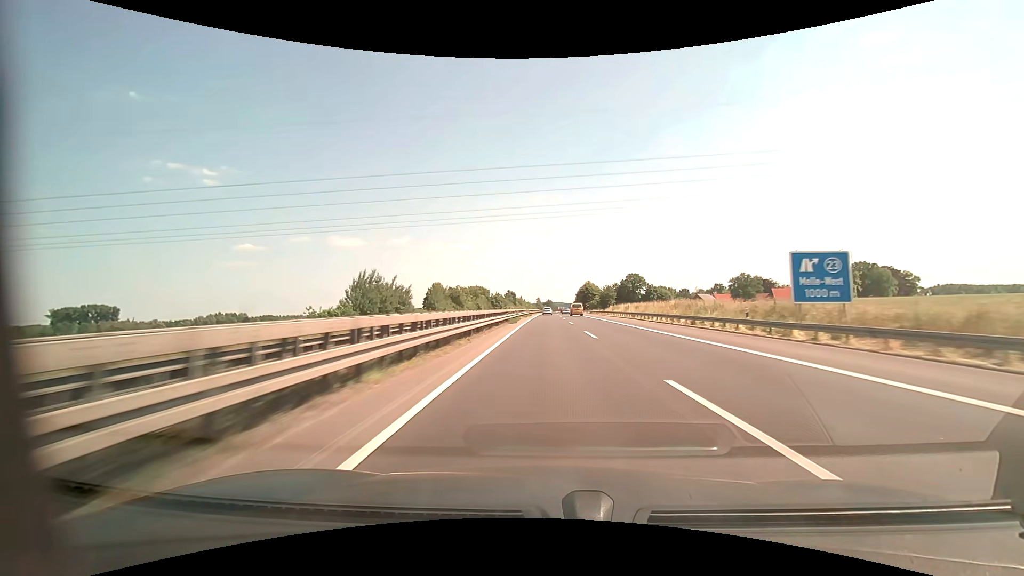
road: motorway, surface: asphalt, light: Day
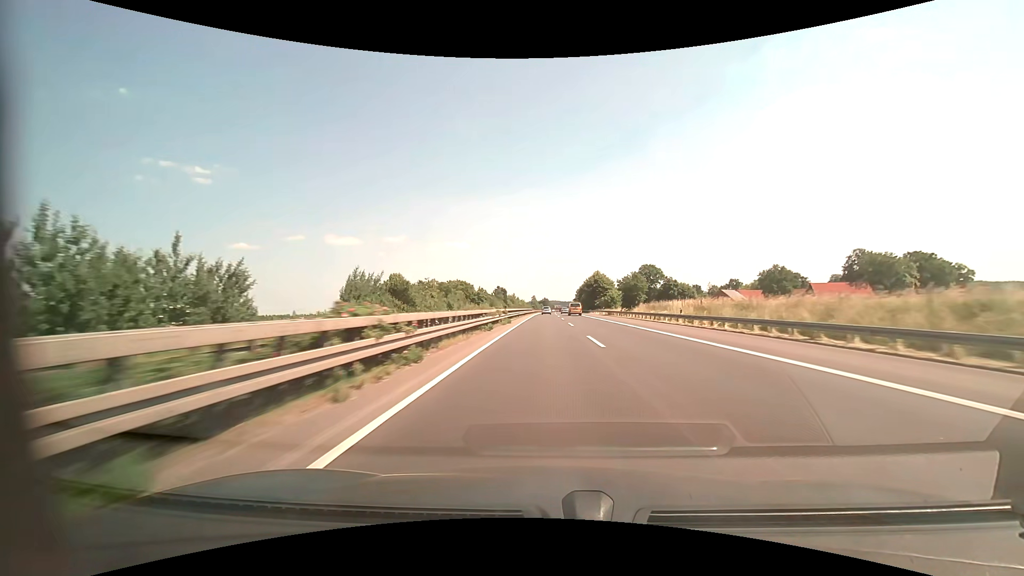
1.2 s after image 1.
(+0.2, +41.1) m; 0°
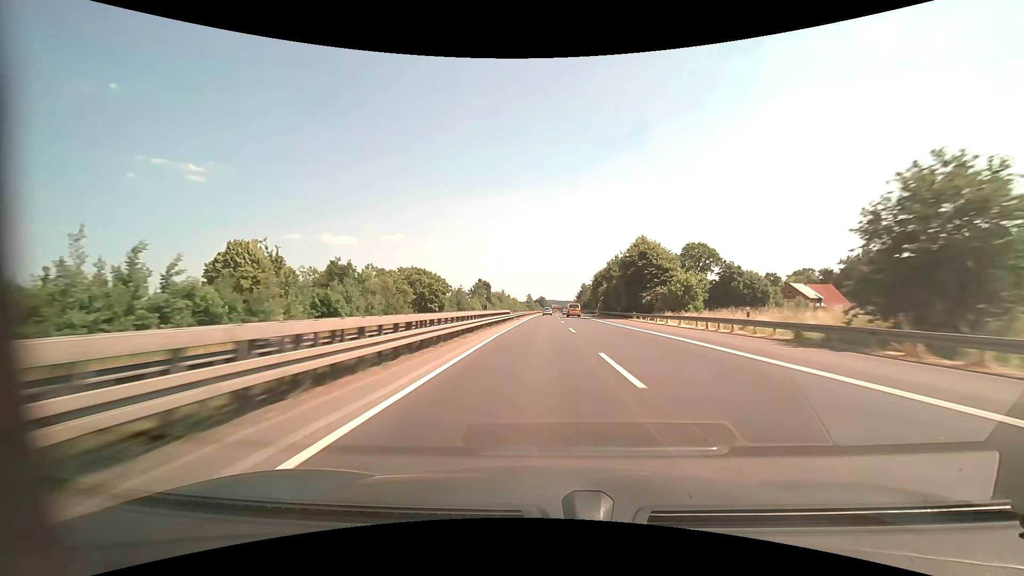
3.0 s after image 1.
(+0.2, +61.8) m; 0°
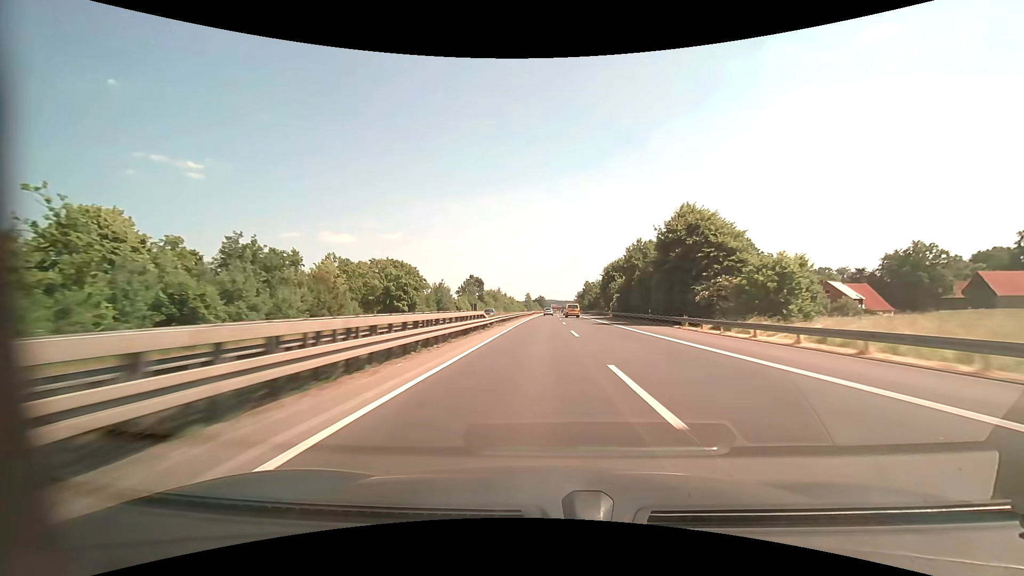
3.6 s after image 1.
(0.0, +20.7) m; 0°
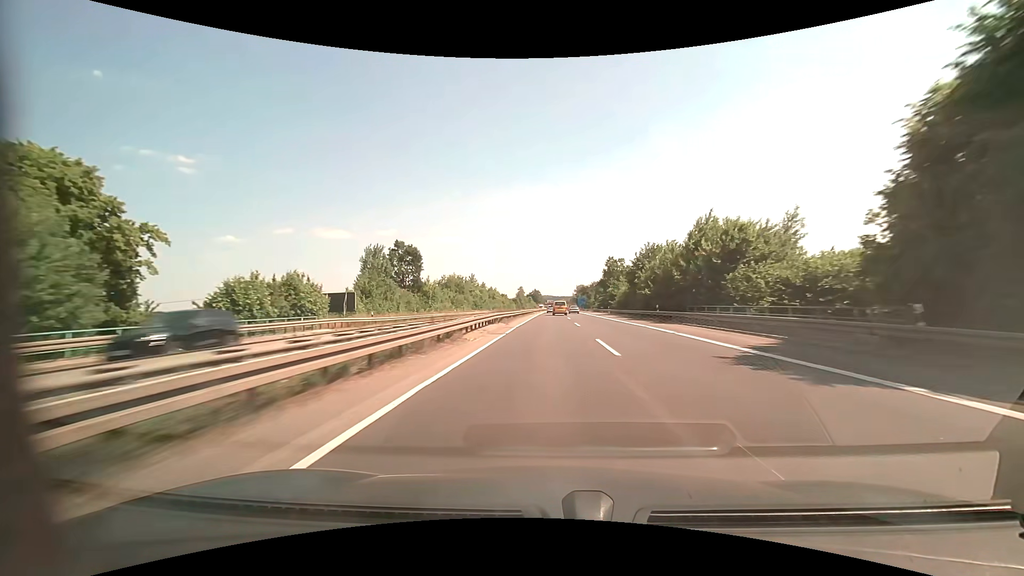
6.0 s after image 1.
(+0.4, +82.8) m; 0°
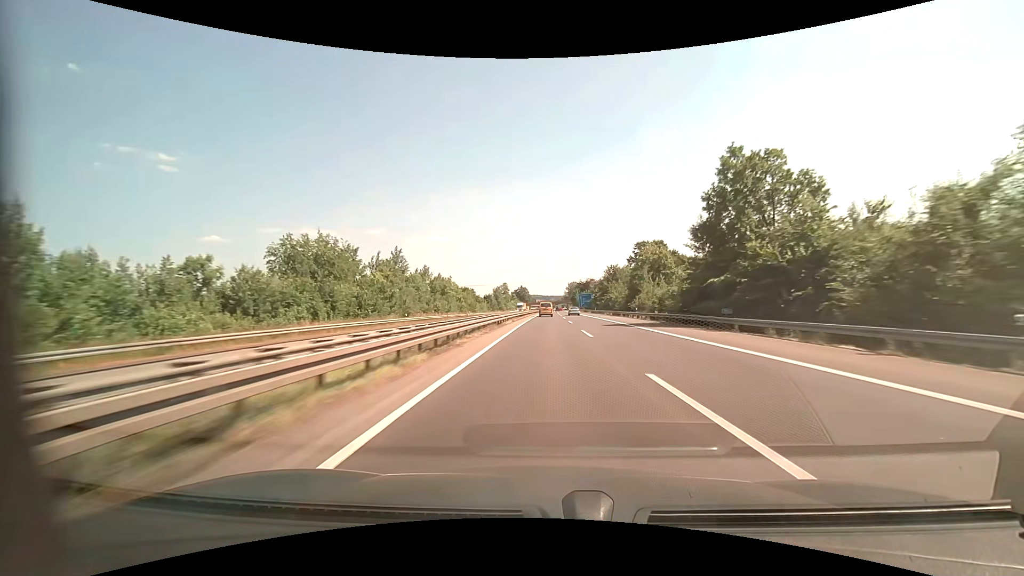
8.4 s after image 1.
(+0.9, +80.9) m; +1°
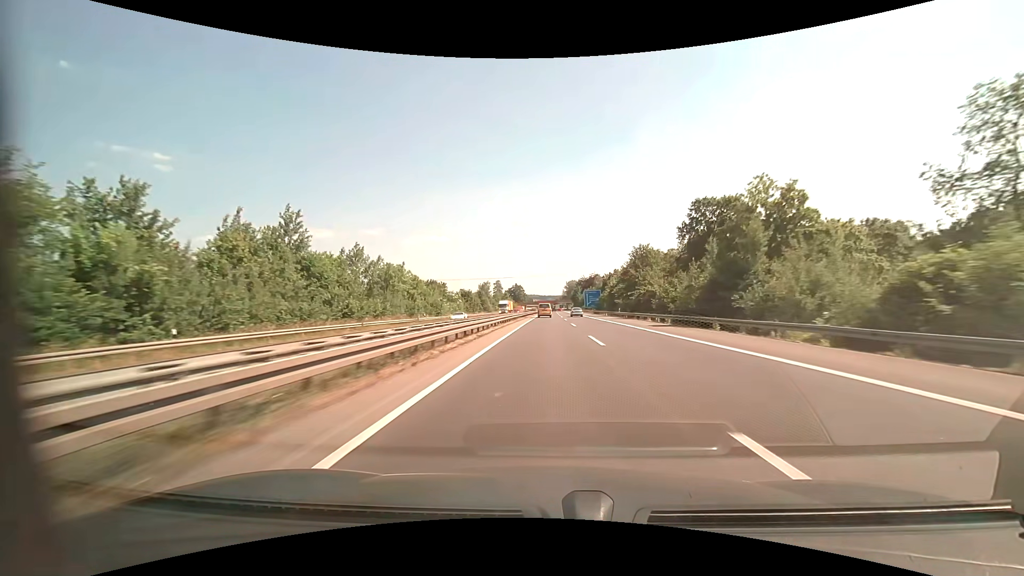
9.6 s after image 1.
(+0.1, +40.5) m; 0°
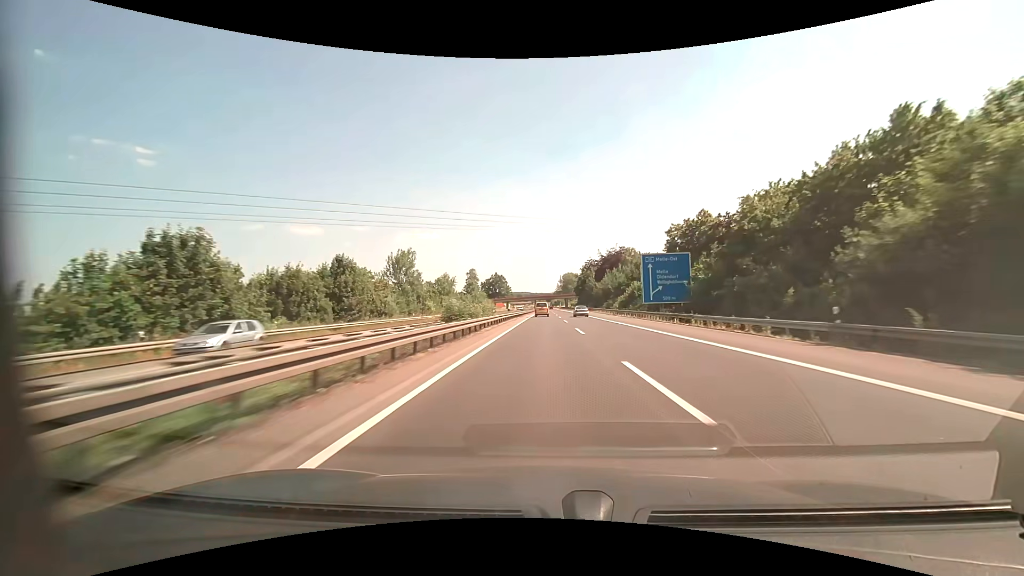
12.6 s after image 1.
(+0.9, +101.7) m; +1°
(0, +10) (0, +20) (0, +30) (0, +40) (0, +50) (0, +60) (0, +70) (0, +80) (0, +90) (0, +100) m
